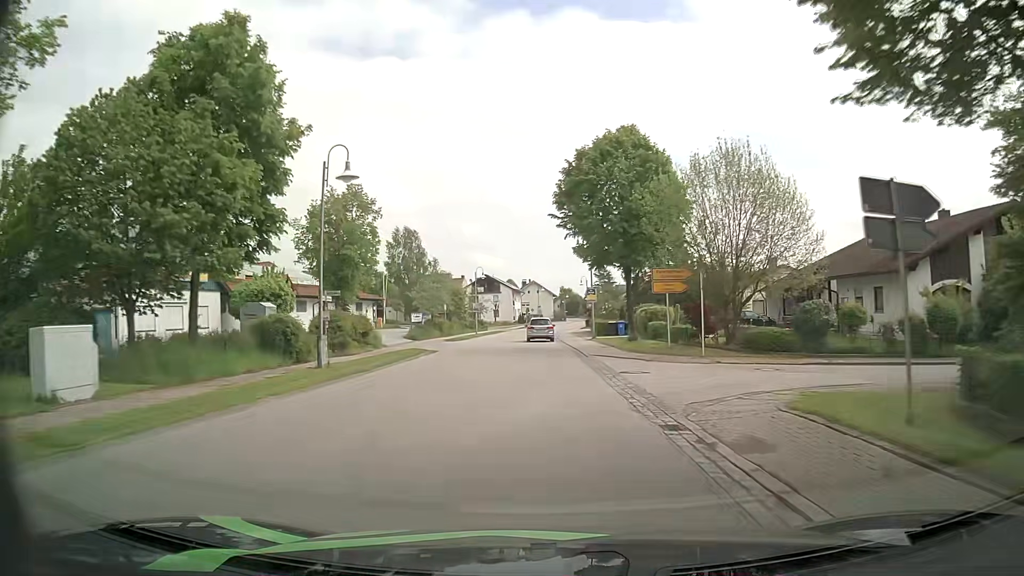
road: secondary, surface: asphalt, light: Day
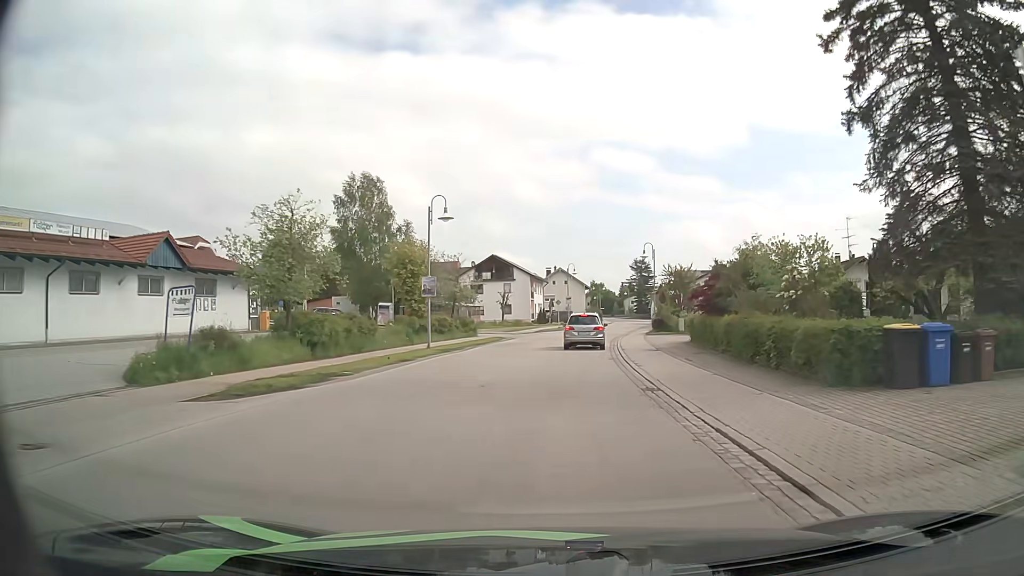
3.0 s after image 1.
(-0.9, +39.2) m; -2°
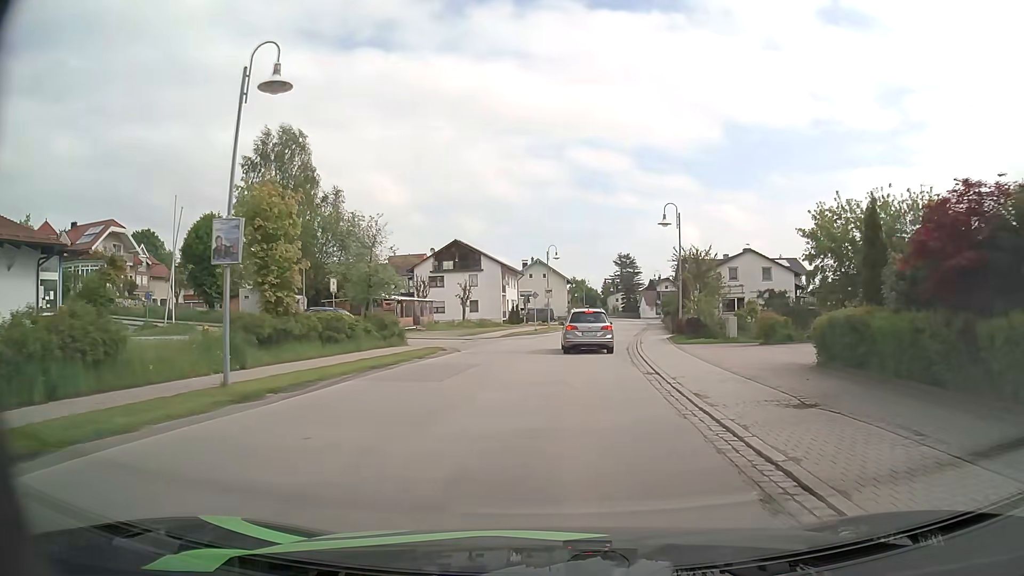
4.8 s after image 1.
(+0.3, +17.8) m; +2°
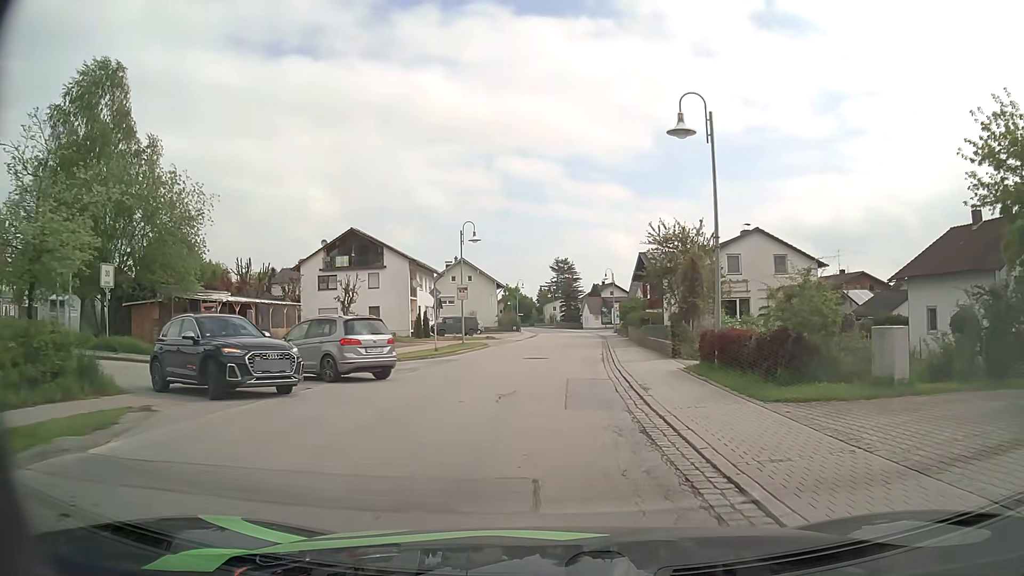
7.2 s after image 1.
(+1.0, +18.8) m; +6°
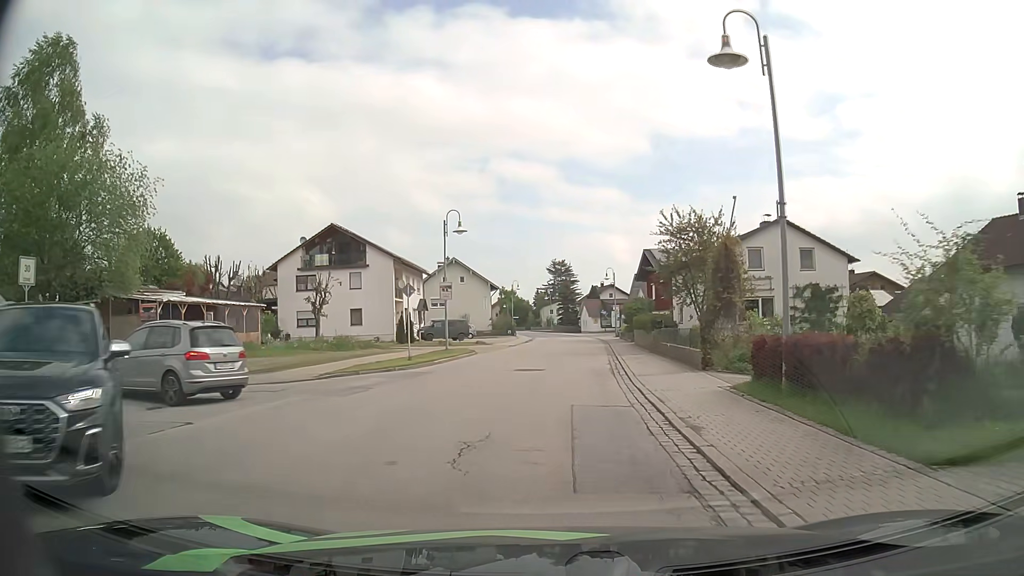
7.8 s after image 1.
(0.0, +5.2) m; 0°
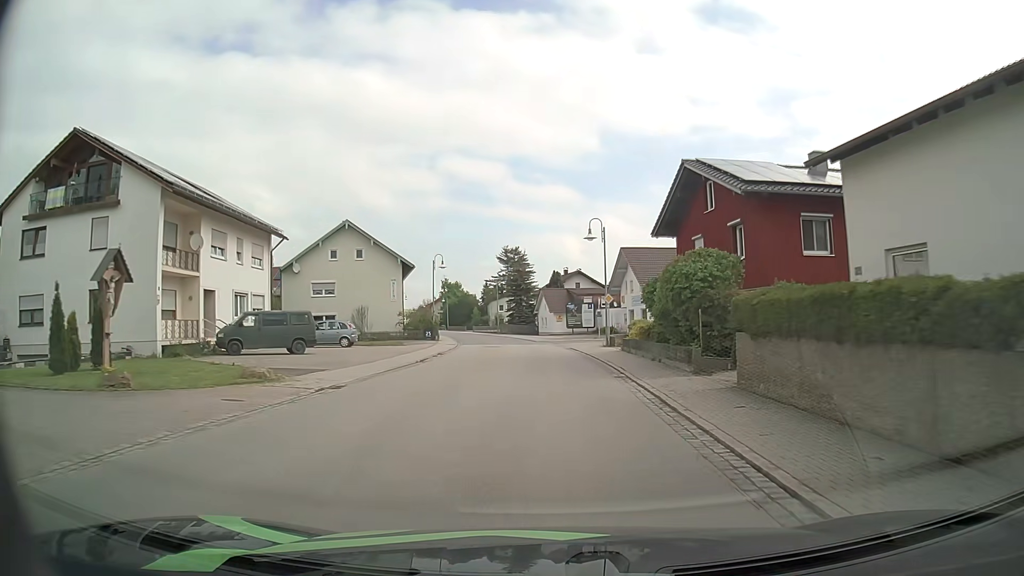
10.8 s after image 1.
(+1.2, +32.0) m; +4°
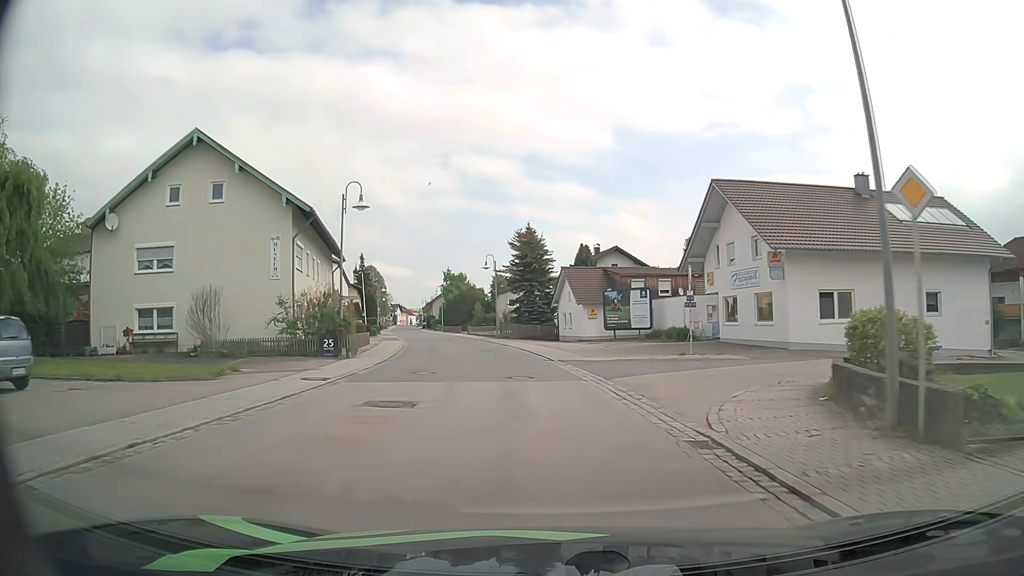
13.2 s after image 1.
(-0.4, +30.0) m; -2°
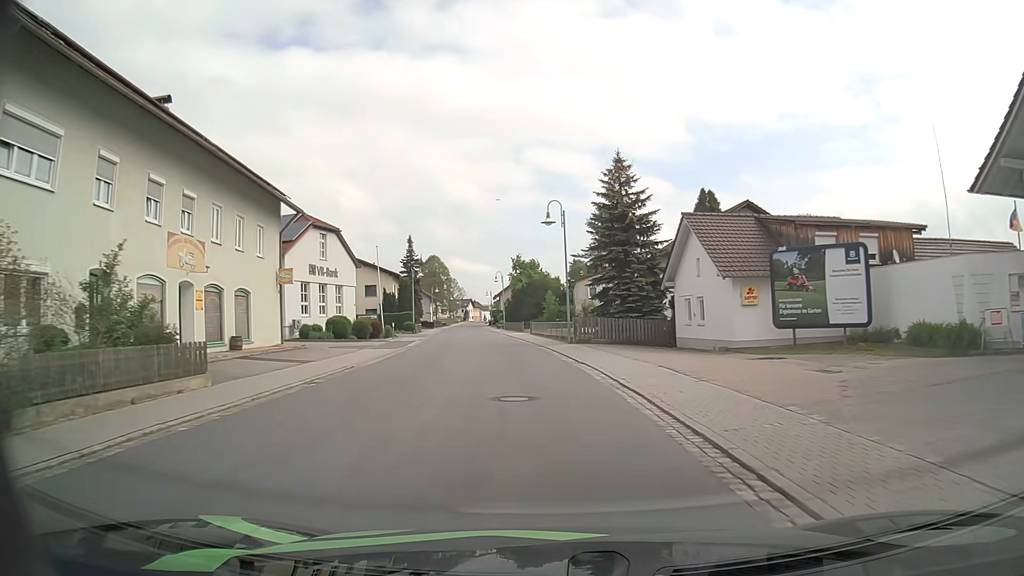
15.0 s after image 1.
(-1.1, +23.4) m; -7°
(0, +10) (-1, +20) (-2, +30) (-3, +40) (-4, +50) (-6, +60) (-7, +70) (-9, +79) (-10, +89) (-11, +99) m
